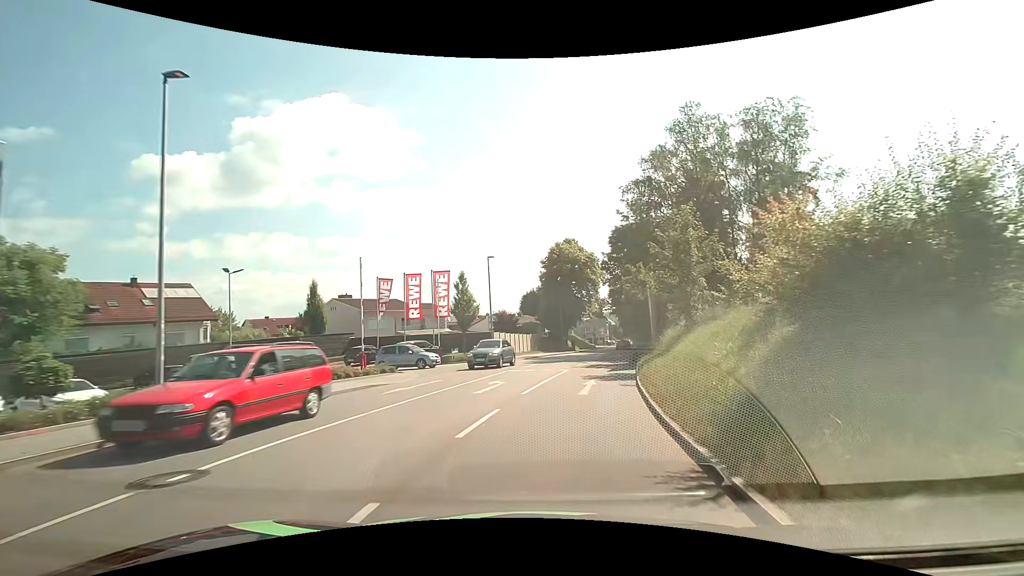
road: tertiary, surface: asphalt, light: Day
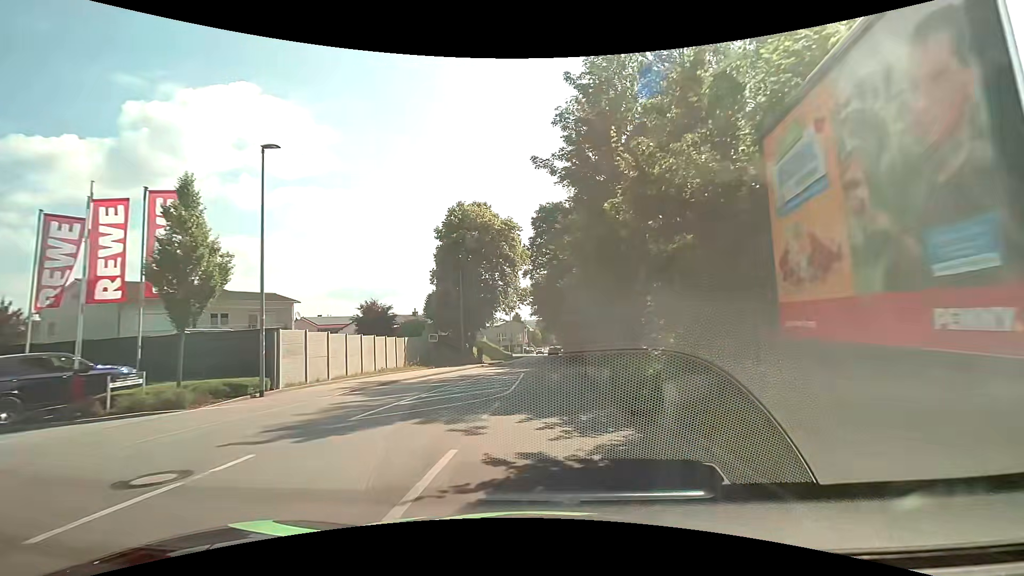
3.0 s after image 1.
(+2.4, +22.8) m; +9°
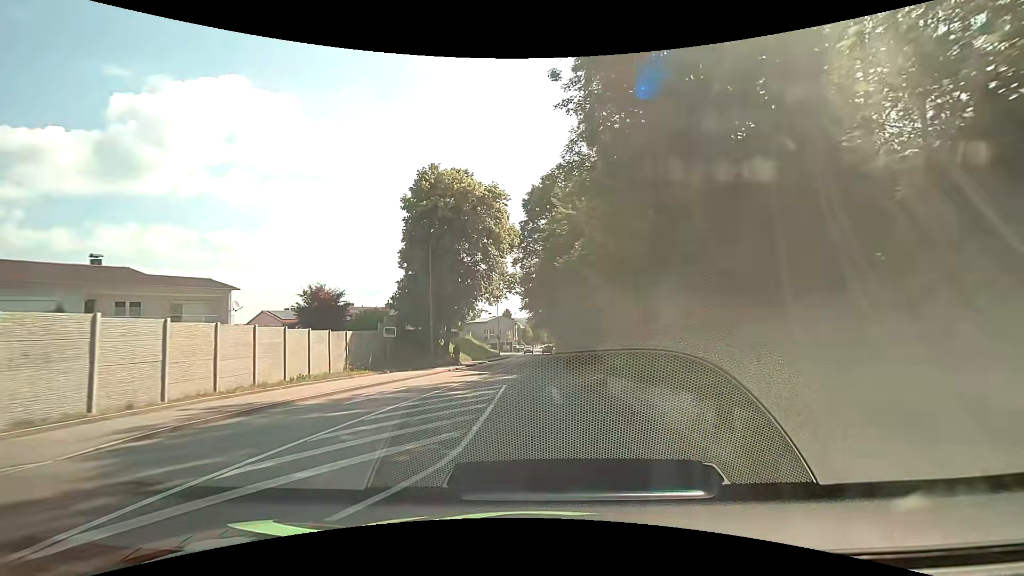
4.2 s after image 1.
(+0.1, +9.1) m; 0°
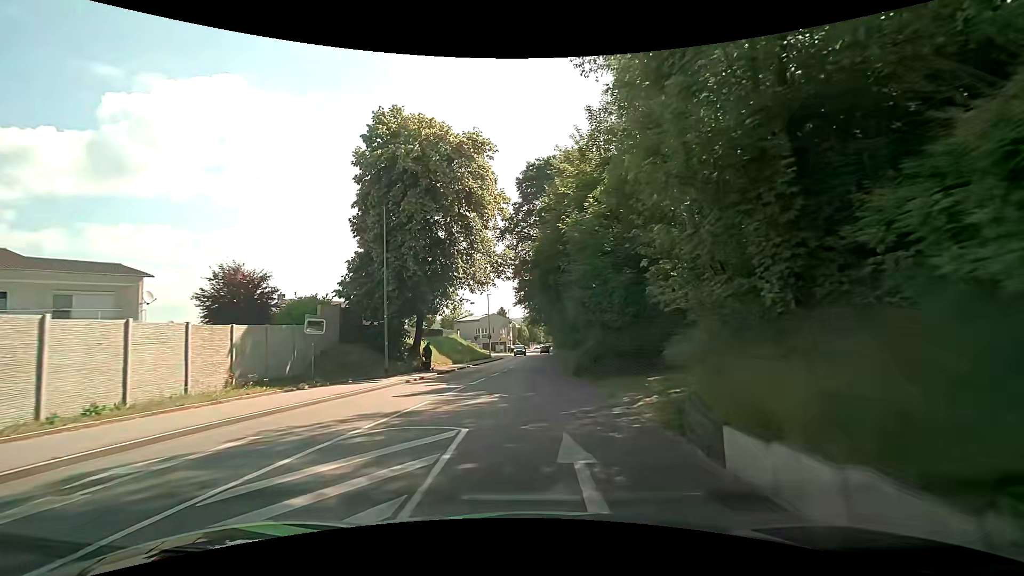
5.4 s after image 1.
(+0.2, +9.1) m; +2°
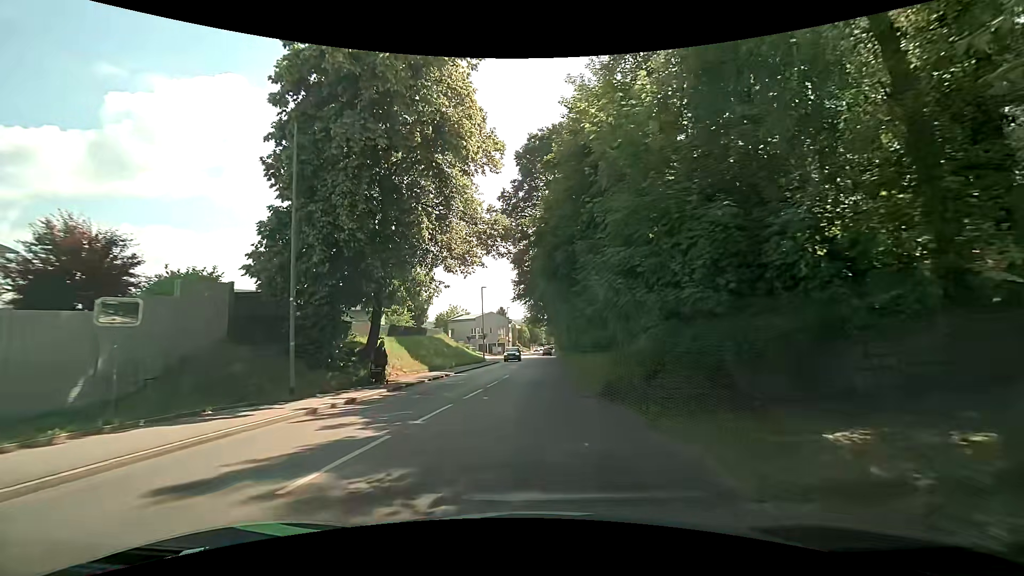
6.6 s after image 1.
(-0.1, +9.1) m; -2°
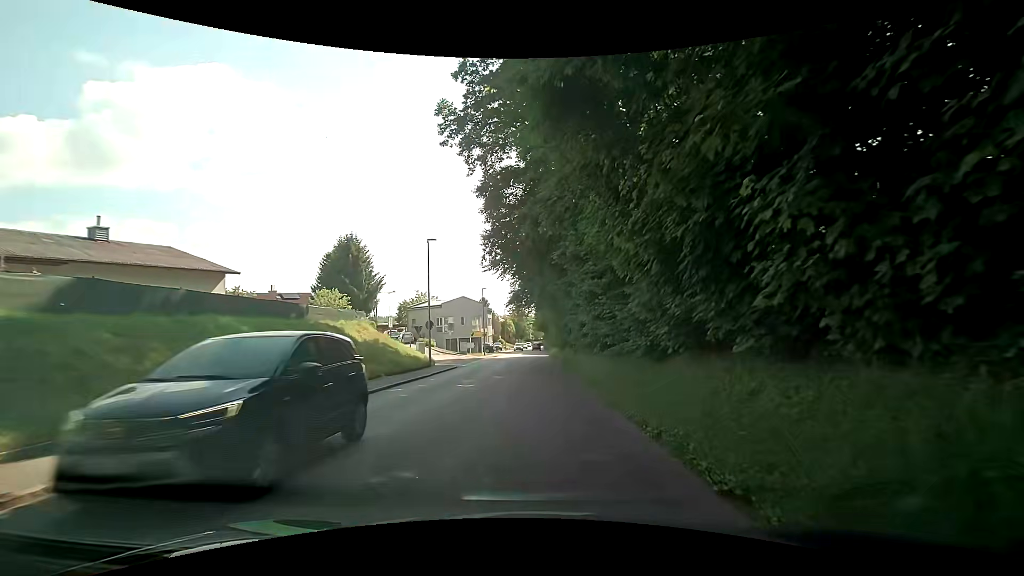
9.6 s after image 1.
(+0.8, +22.6) m; +3°
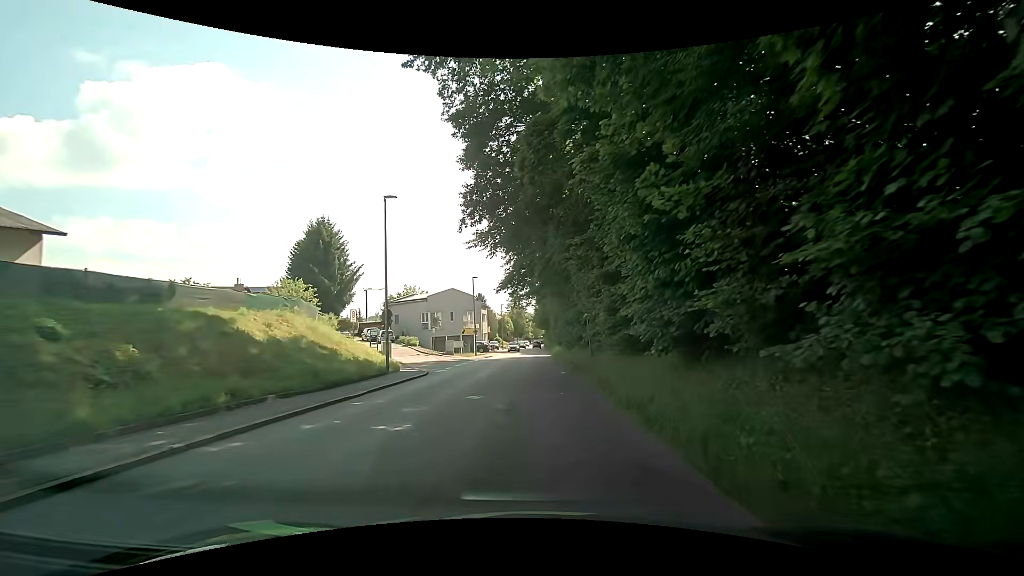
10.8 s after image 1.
(-0.1, +9.0) m; 0°
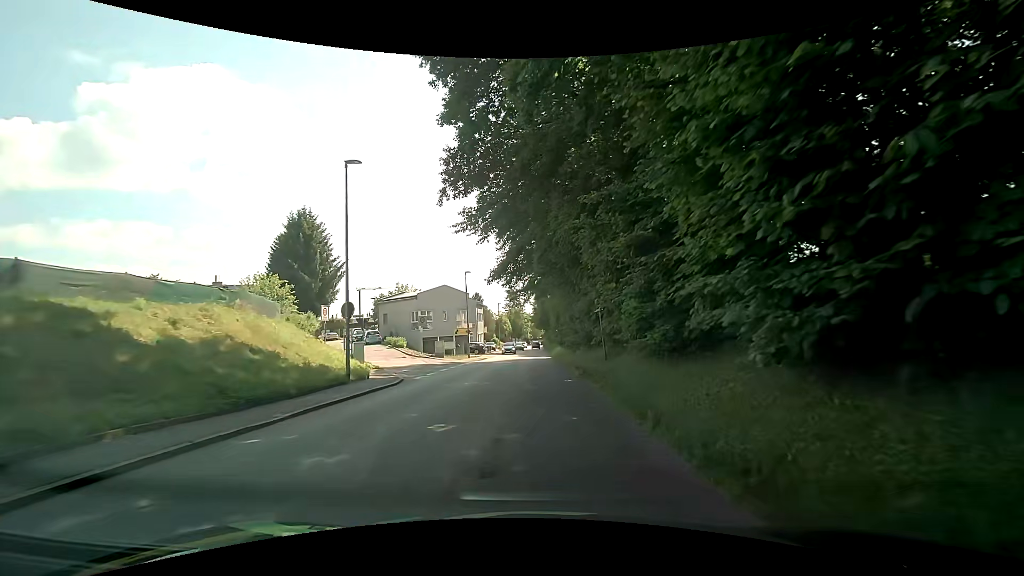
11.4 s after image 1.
(0.0, +4.5) m; -1°
